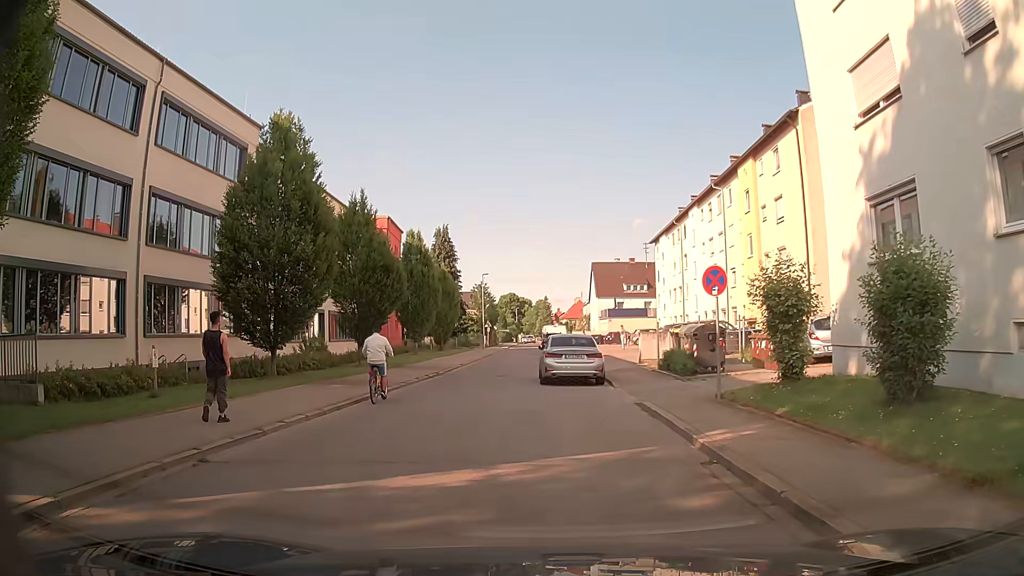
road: residential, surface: asphalt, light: Day
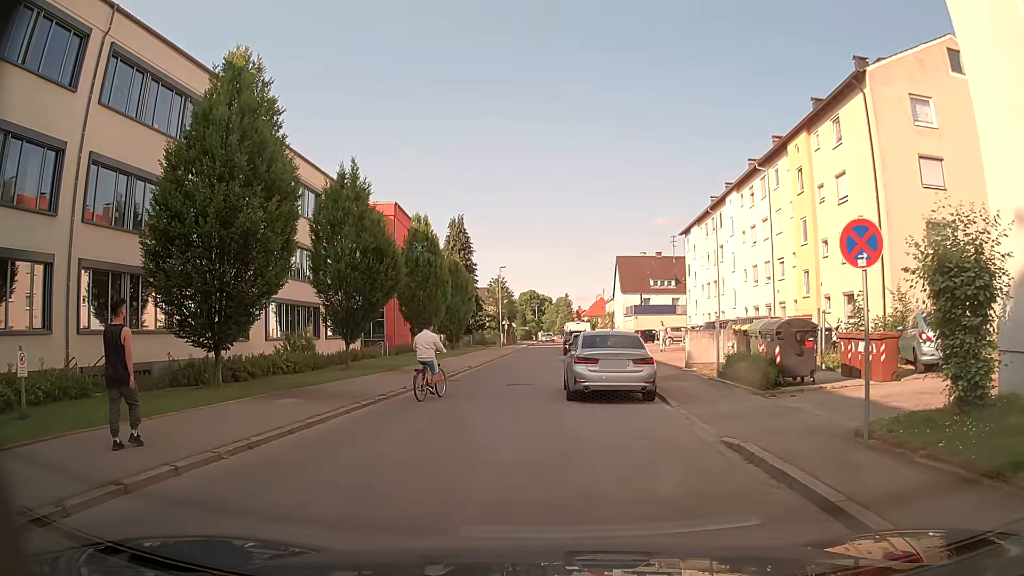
(-0.1, +5.3) m; -2°
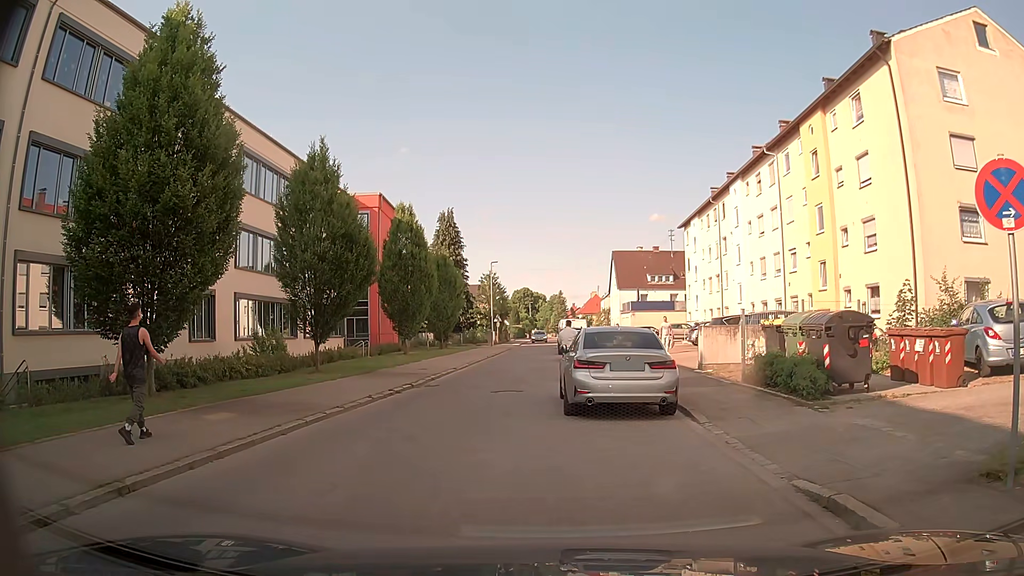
(0.0, +2.9) m; 0°
